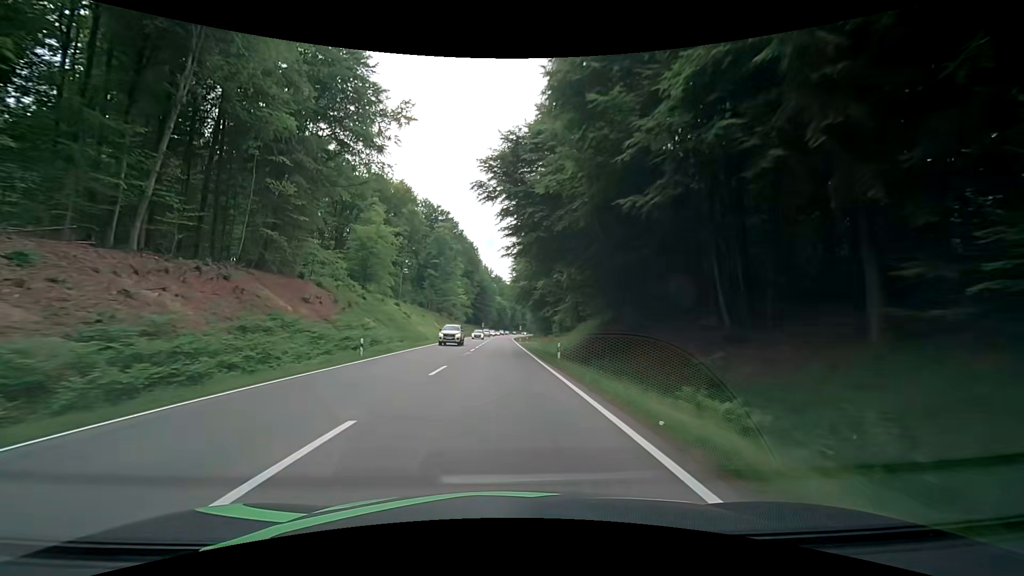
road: secondary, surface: asphalt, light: Day
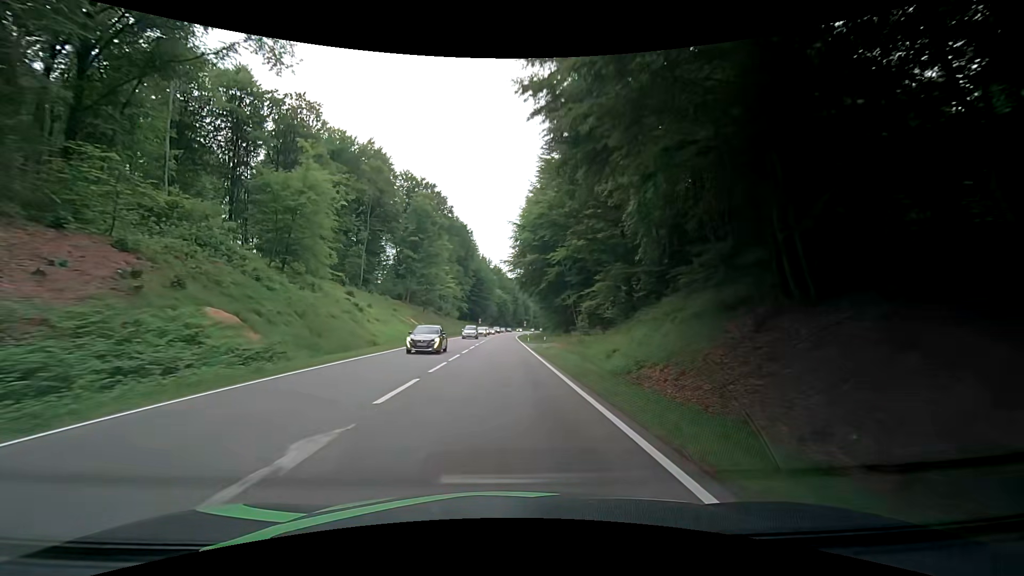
(+0.2, +25.2) m; +1°
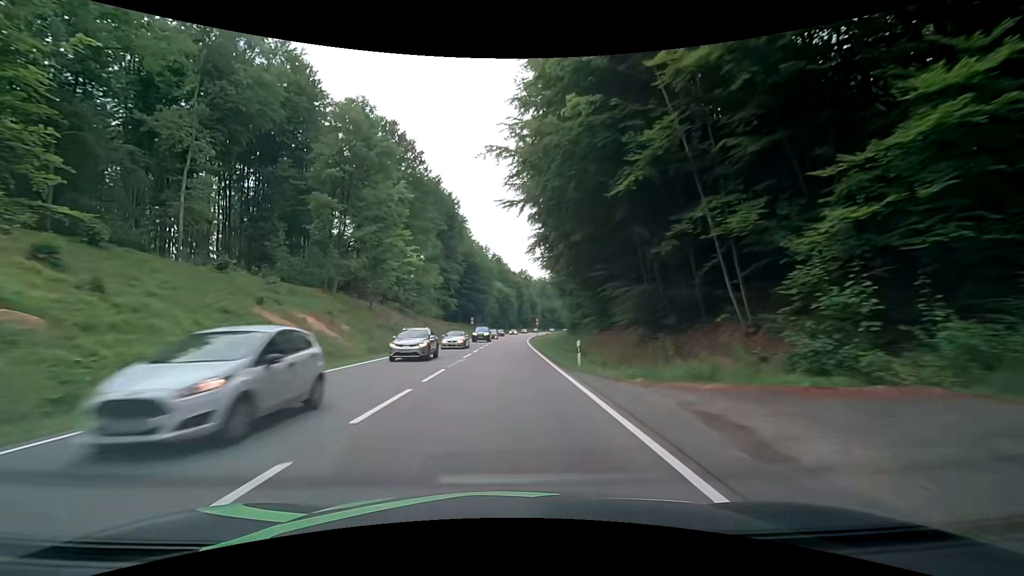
(-0.2, +38.0) m; -1°
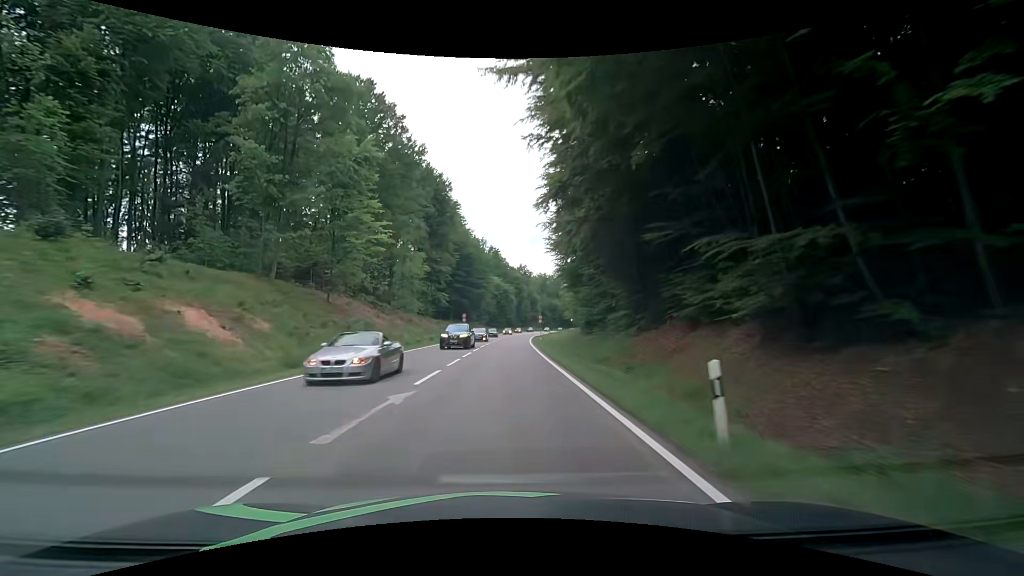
(0.0, +12.7) m; 0°
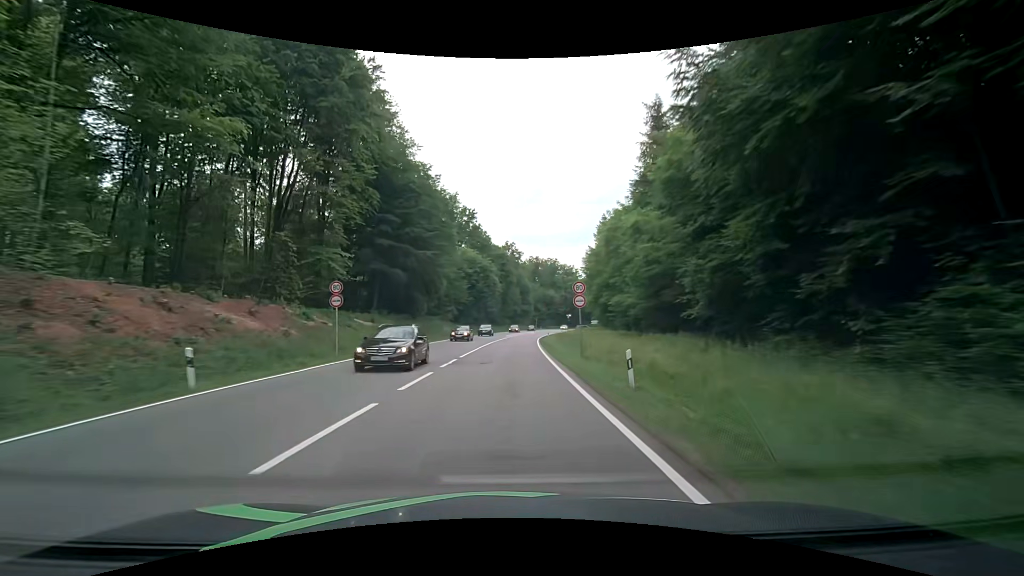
(+0.8, +50.6) m; +2°
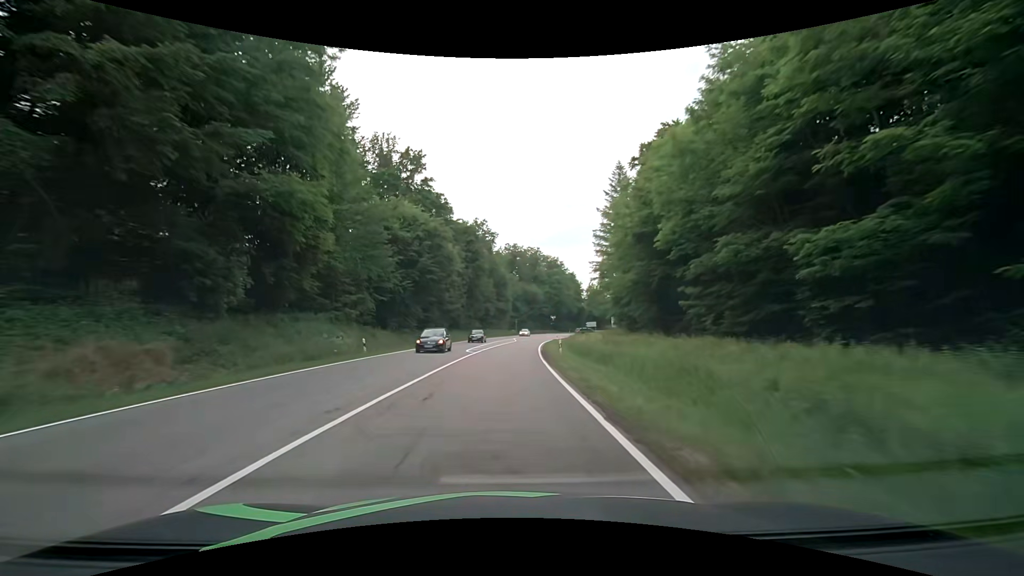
(+0.9, +38.0) m; +3°
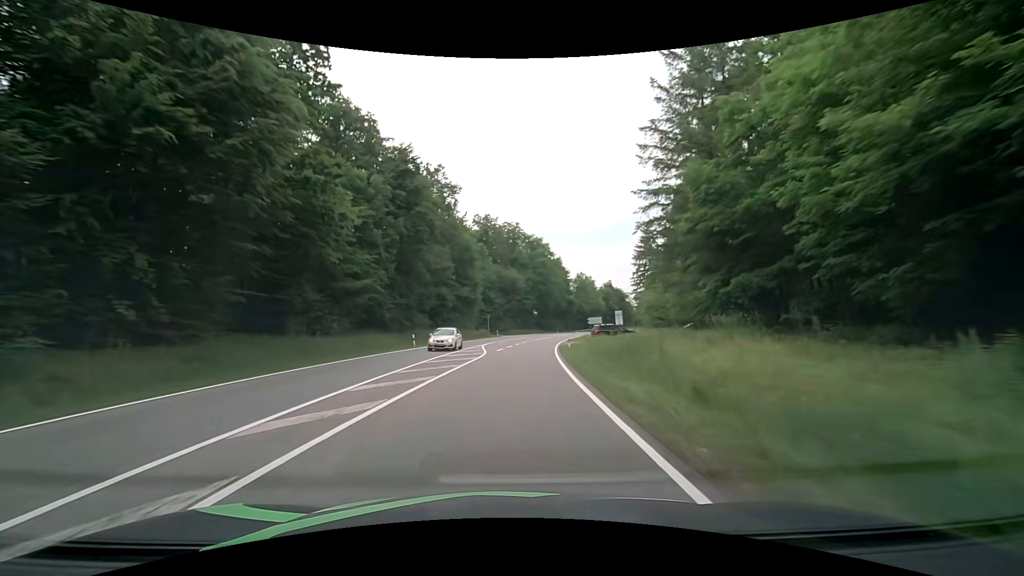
(+0.7, +38.0) m; +3°
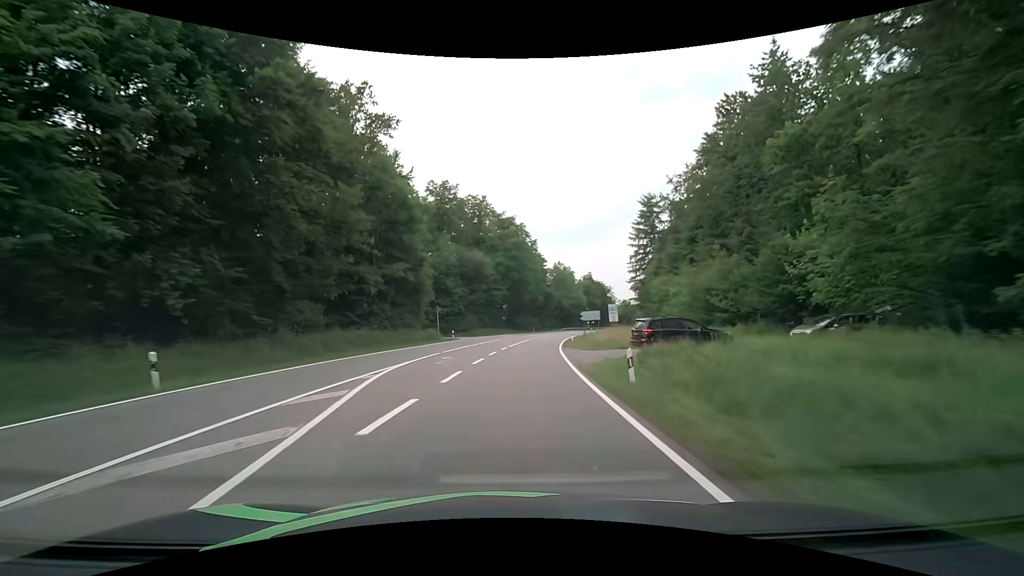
(+0.8, +25.3) m; +4°
(0, +10) (0, +20) (+1, +30) (+2, +40) (+3, +50) (+5, +60) (+7, +70) (+9, +79) (+11, +89) (+14, +99) m
